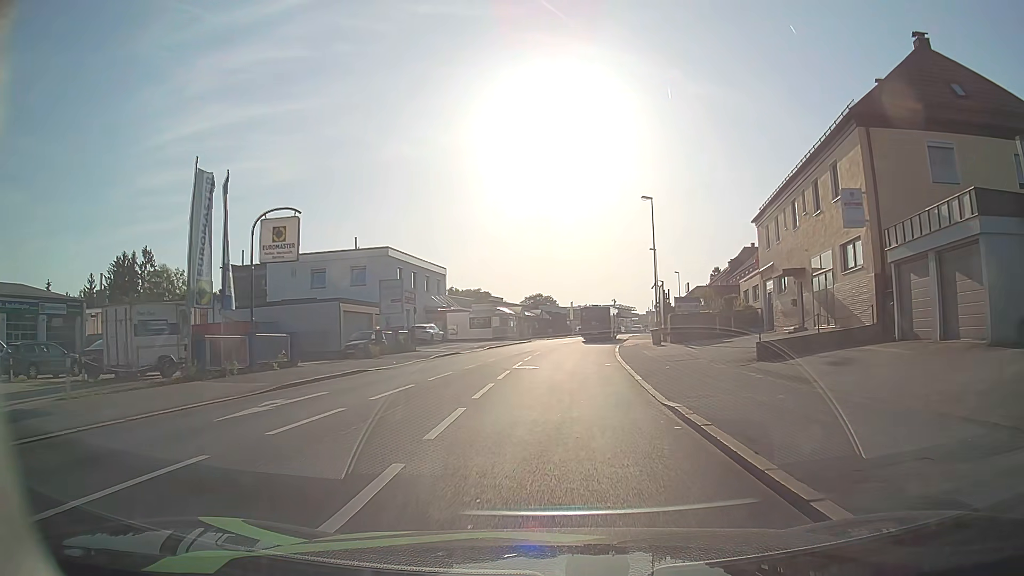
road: tertiary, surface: asphalt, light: Day
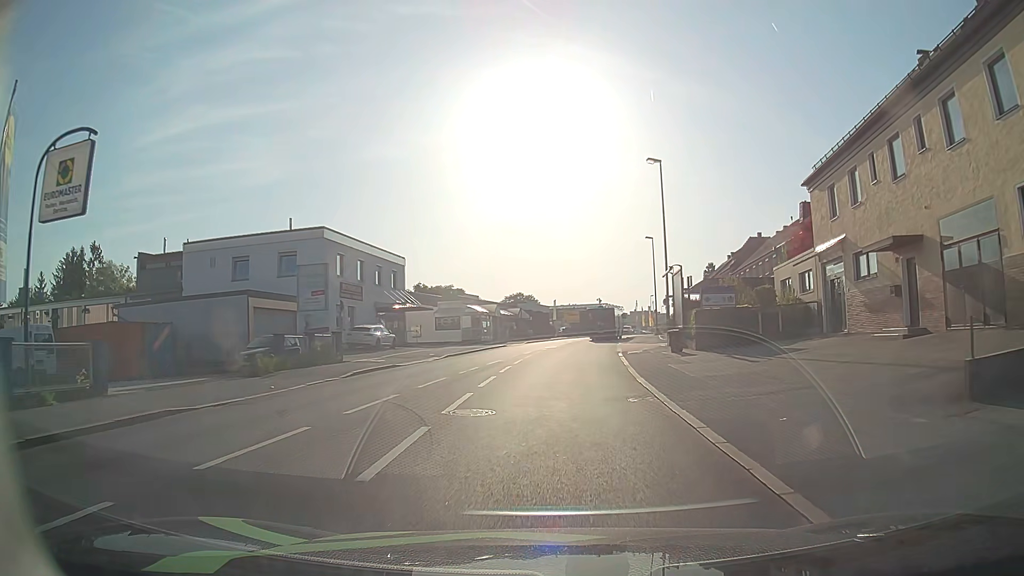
(+0.2, +11.3) m; +1°
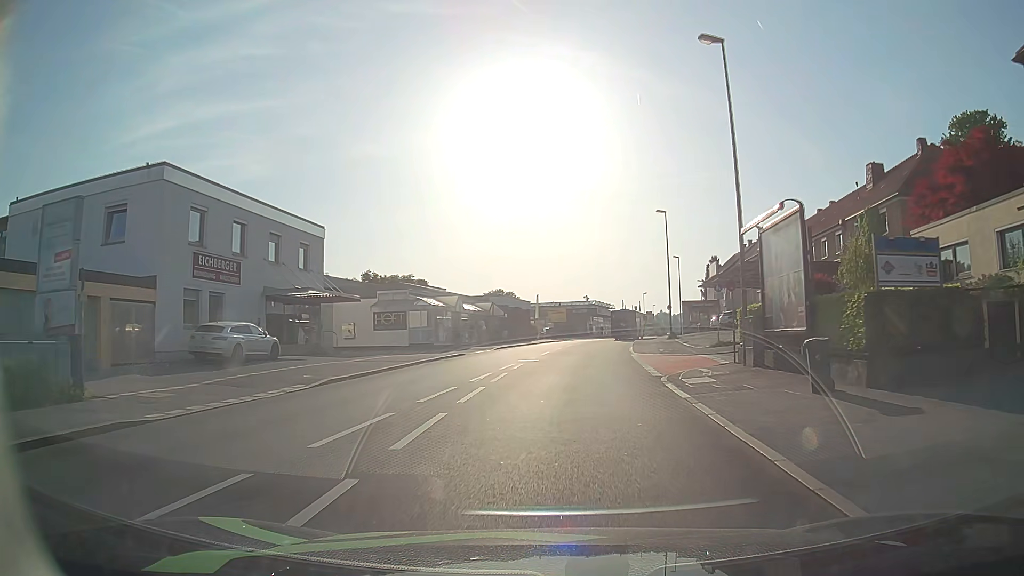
(+0.3, +16.9) m; +1°
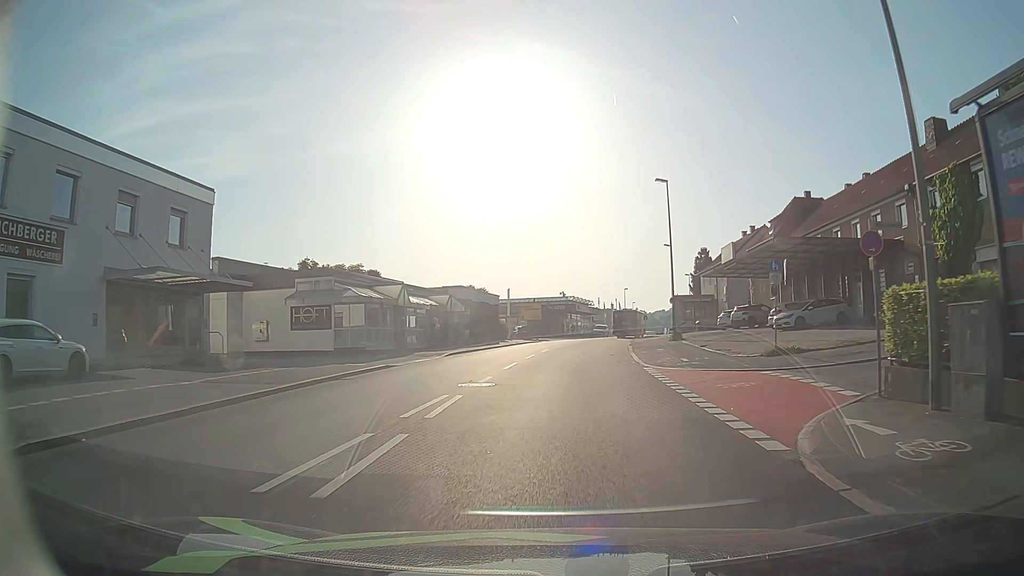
(+0.3, +11.3) m; +3°
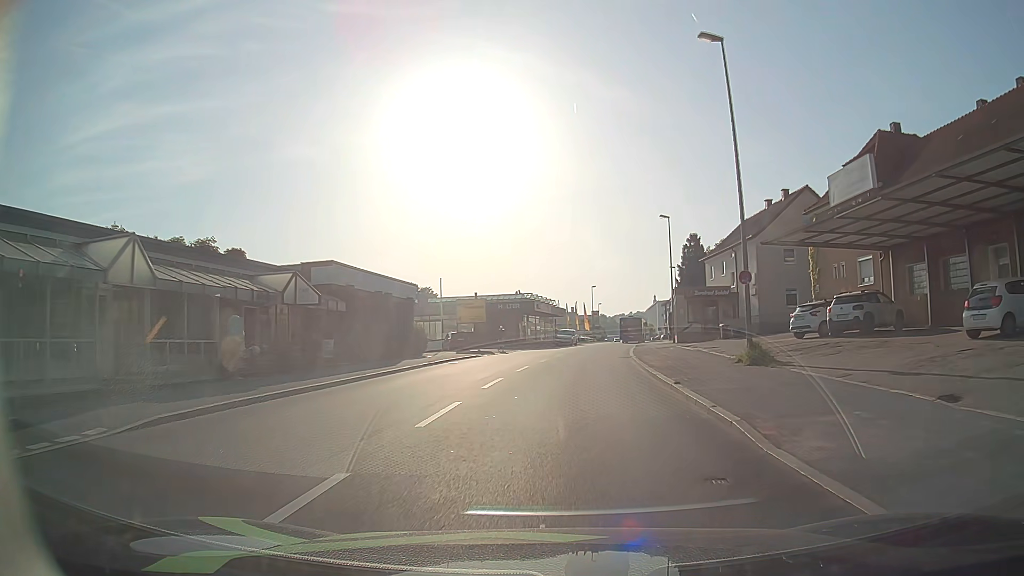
(+0.7, +23.1) m; +3°
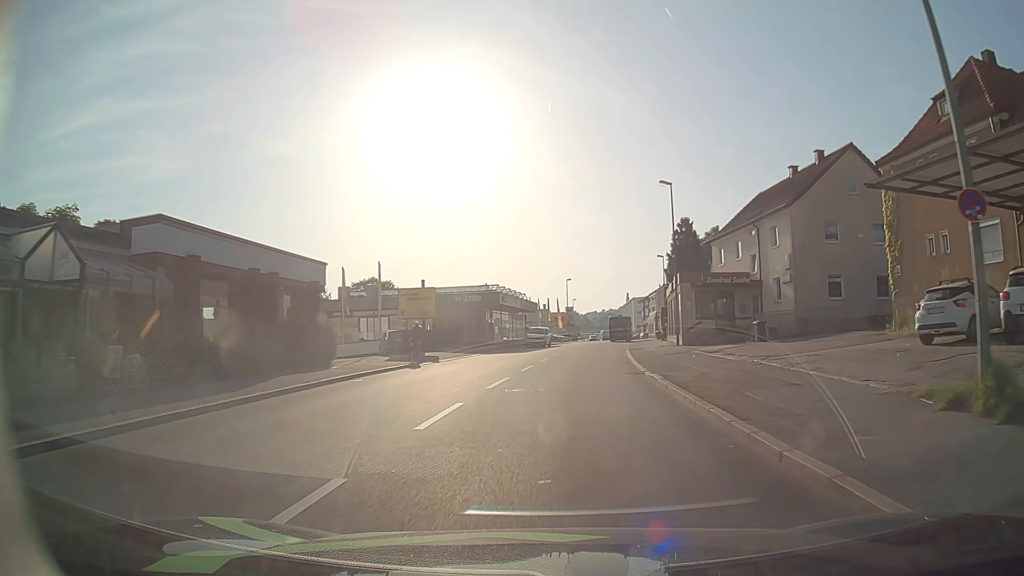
(+0.2, +12.4) m; +2°
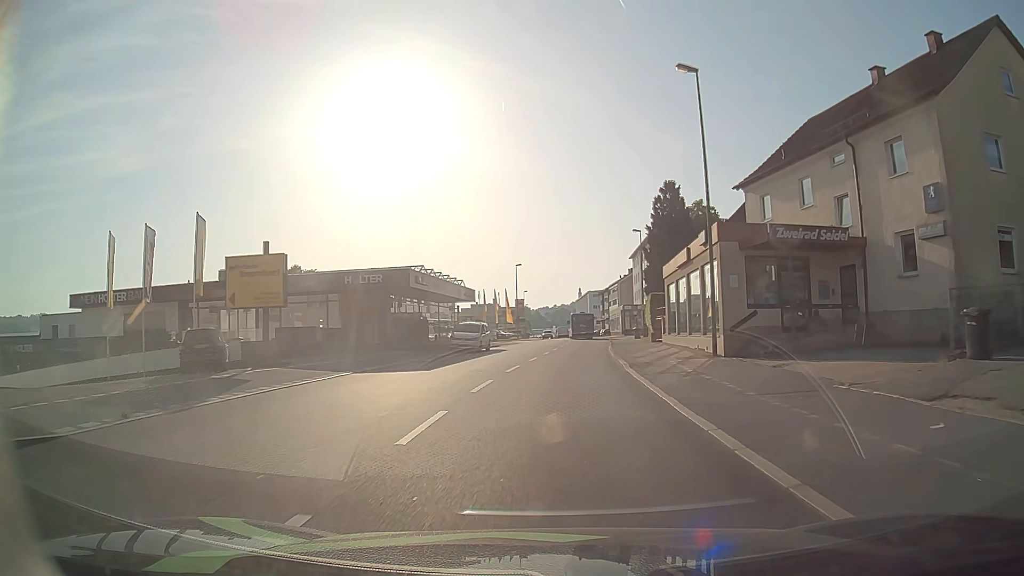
(+0.7, +19.3) m; +4°
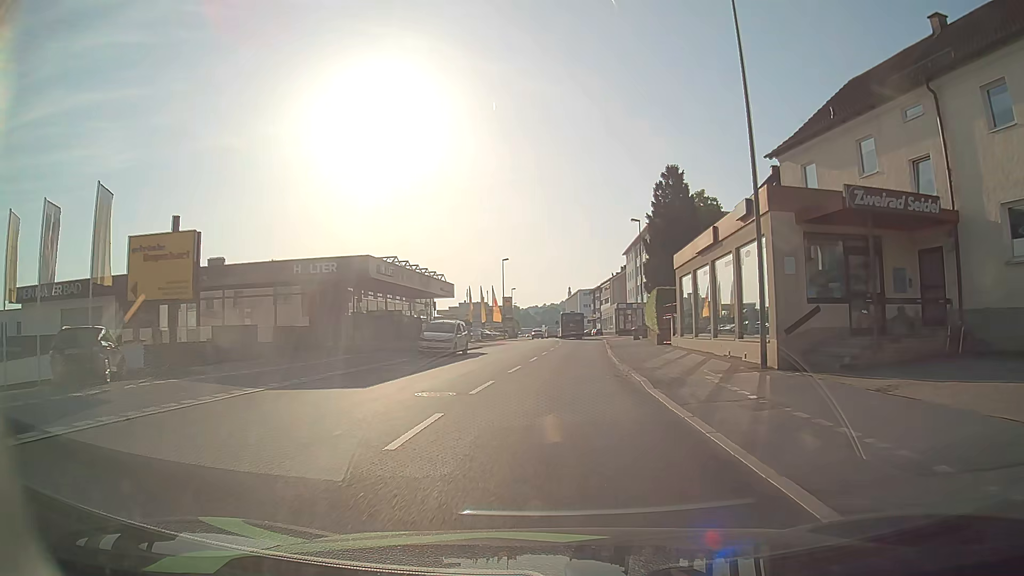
(+0.1, +6.3) m; +1°
(0, +10) (0, +20) (+1, +30) (+2, +40) (+2, +50) (+3, +60) (+3, +70) (+3, +80) (+2, +90) (+2, +100) m
